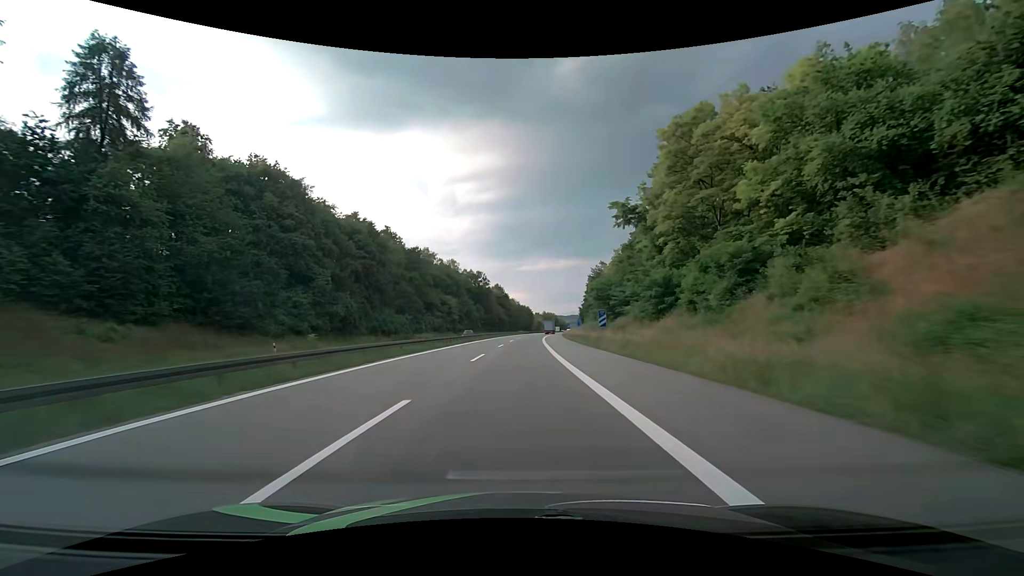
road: motorway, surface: asphalt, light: Day
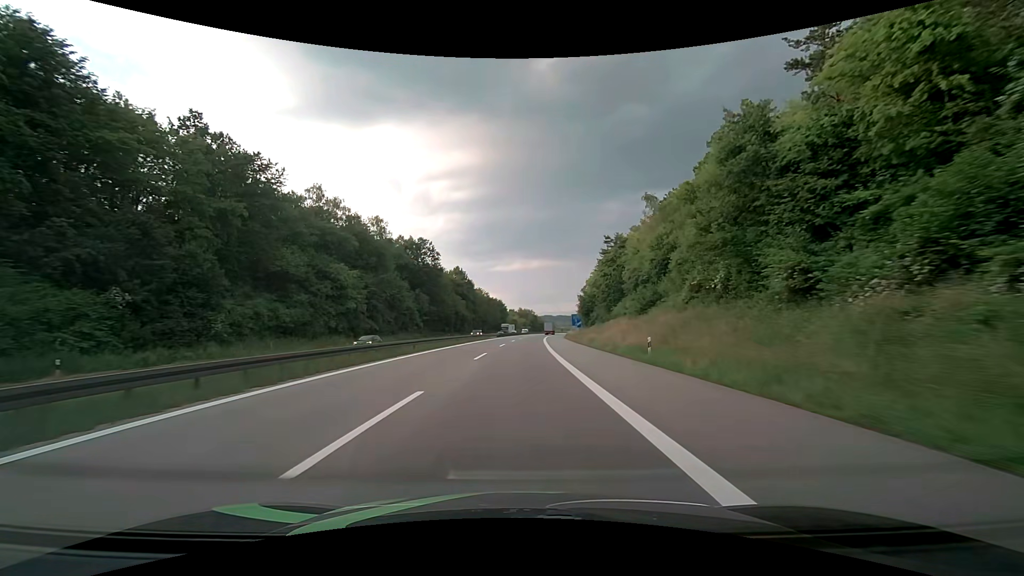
(+1.8, +70.9) m; +3°
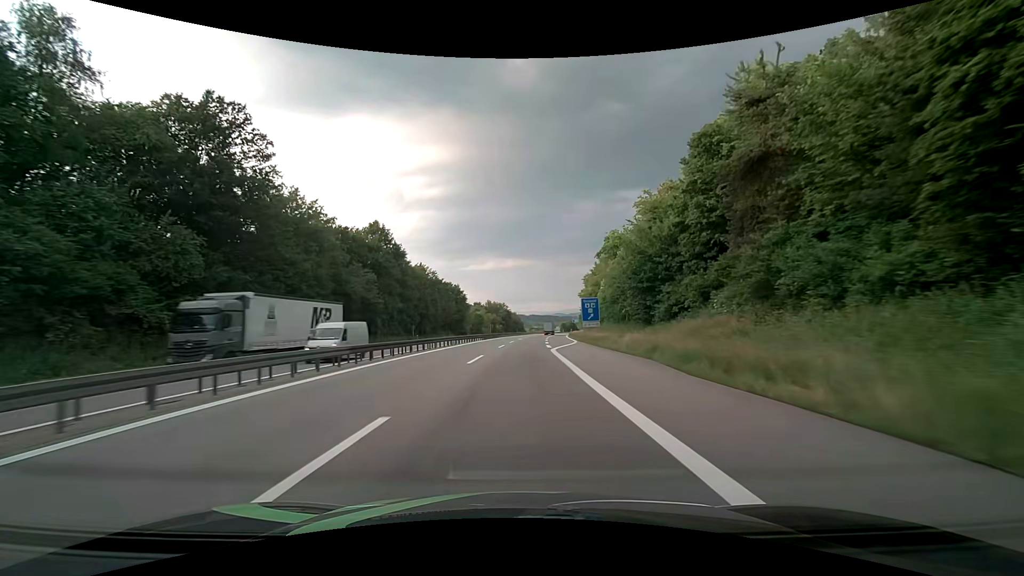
(+2.1, +75.7) m; +3°
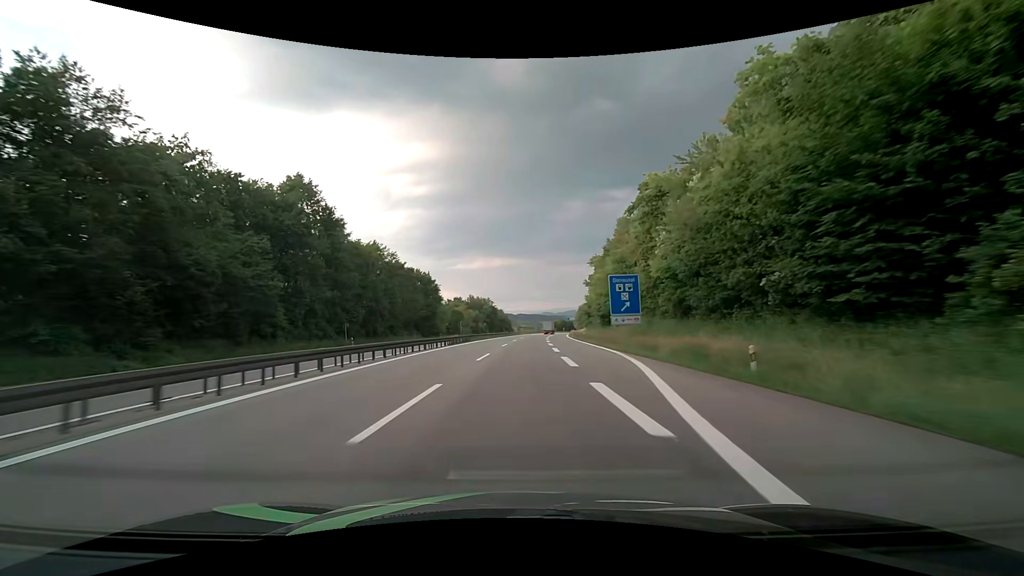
(+0.3, +32.1) m; +1°
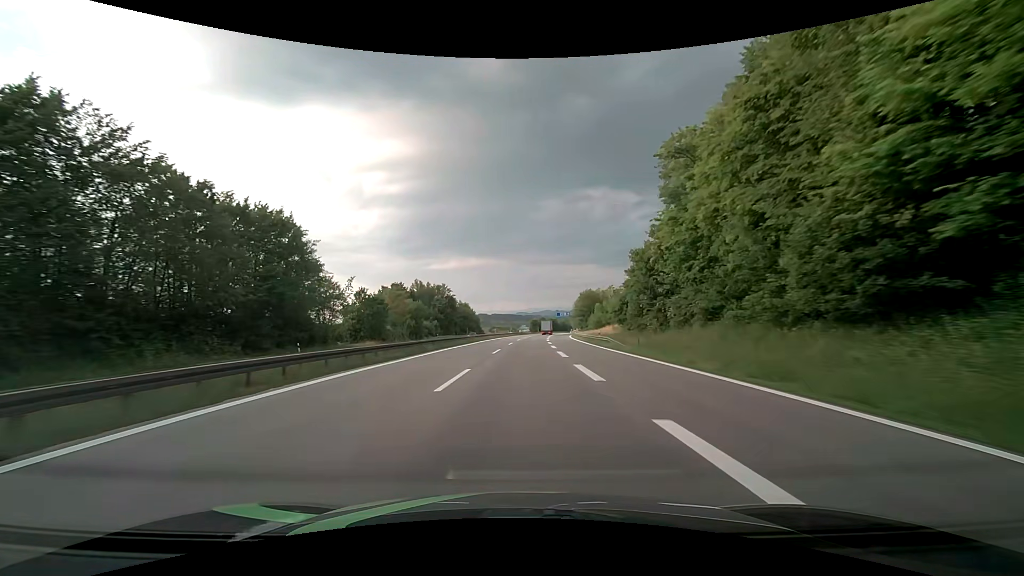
(+1.7, +64.9) m; +3°
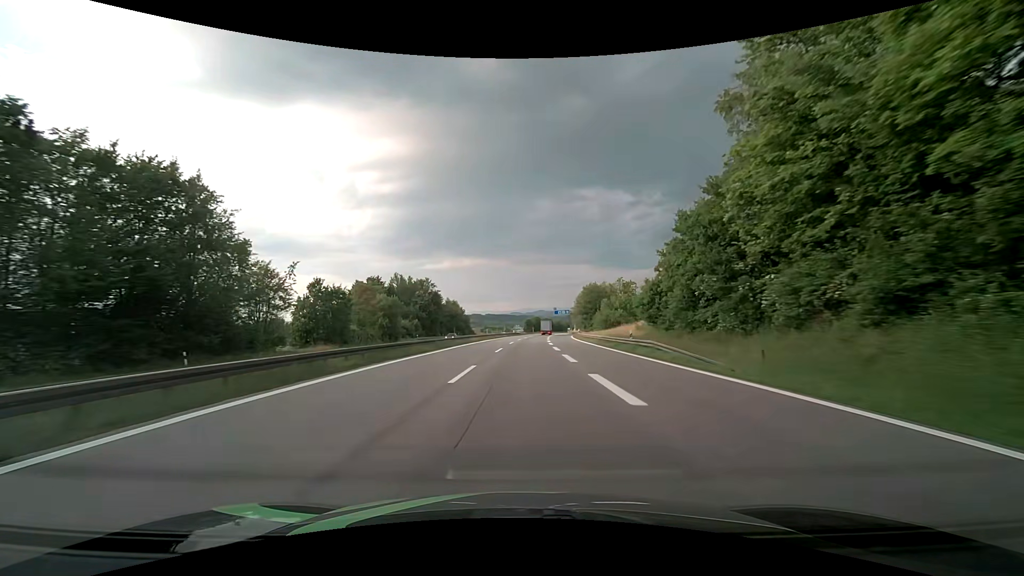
(+0.1, +16.2) m; +1°
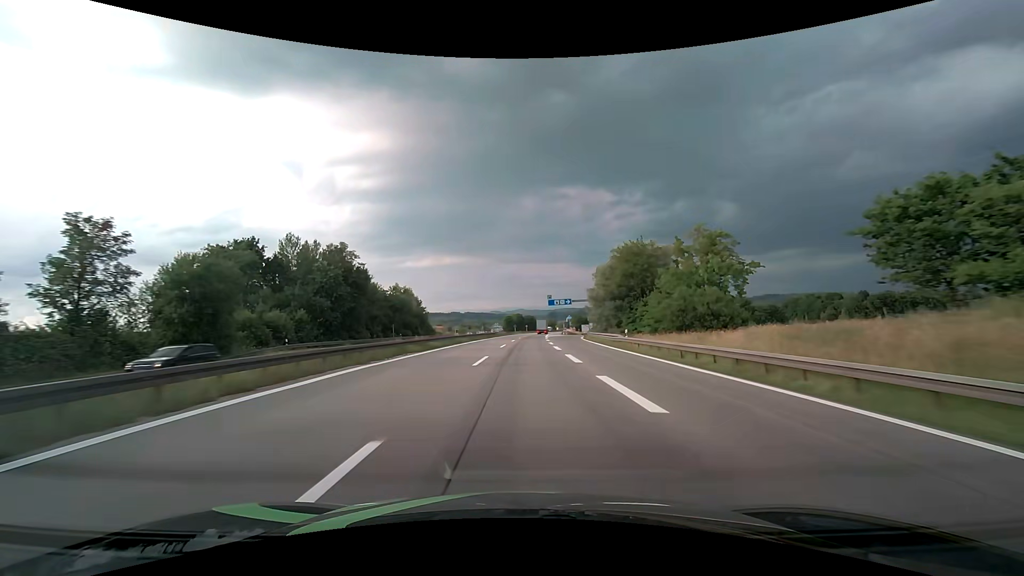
(+0.7, +48.3) m; +2°
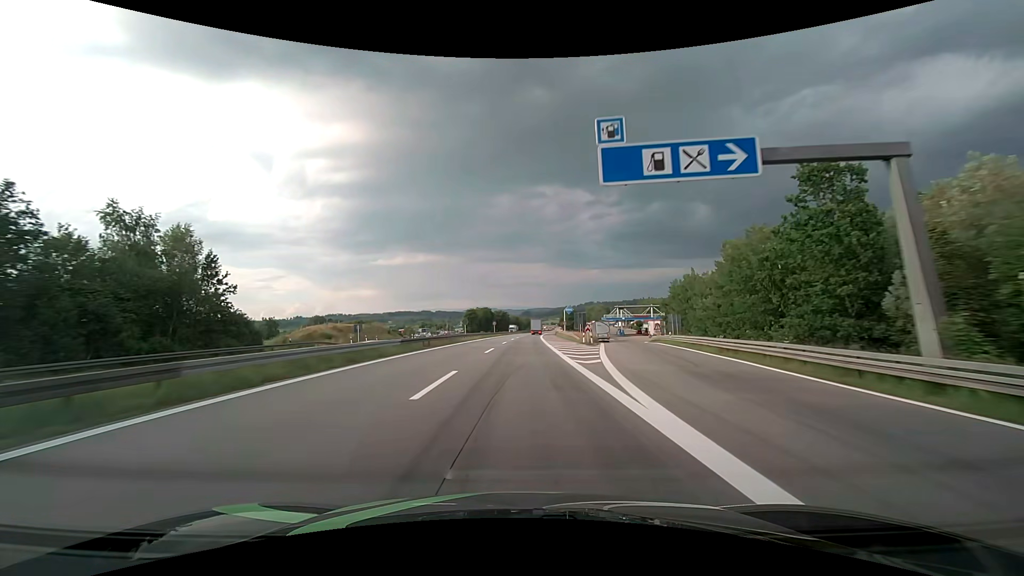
(+2.5, +79.6) m; +3°
(0, +10) (0, +20) (0, +30) (+1, +40) (+1, +50) (+1, +60) (+1, +70) (+2, +80) (+2, +90) (+3, +100) m
